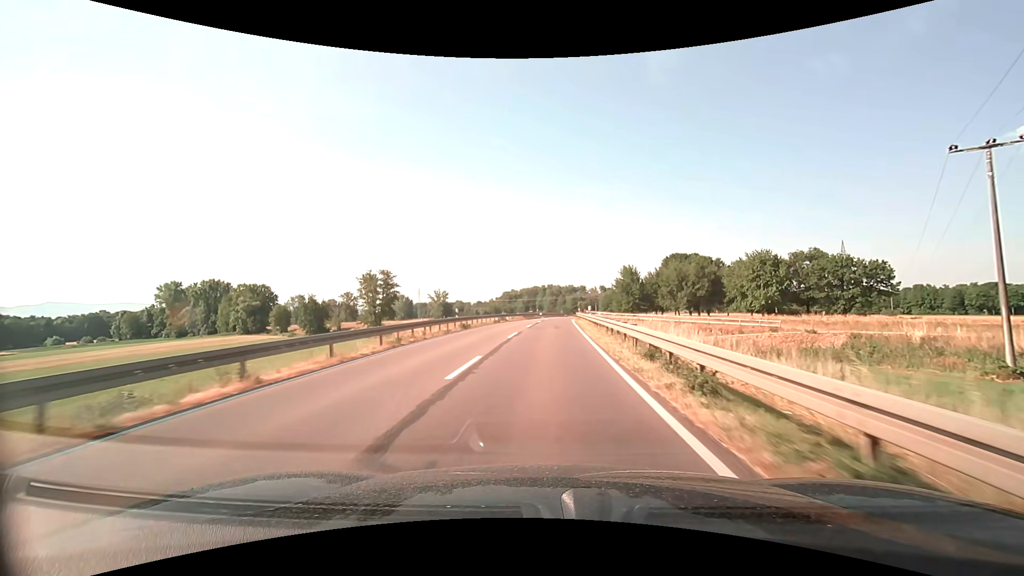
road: secondary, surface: asphalt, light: Day
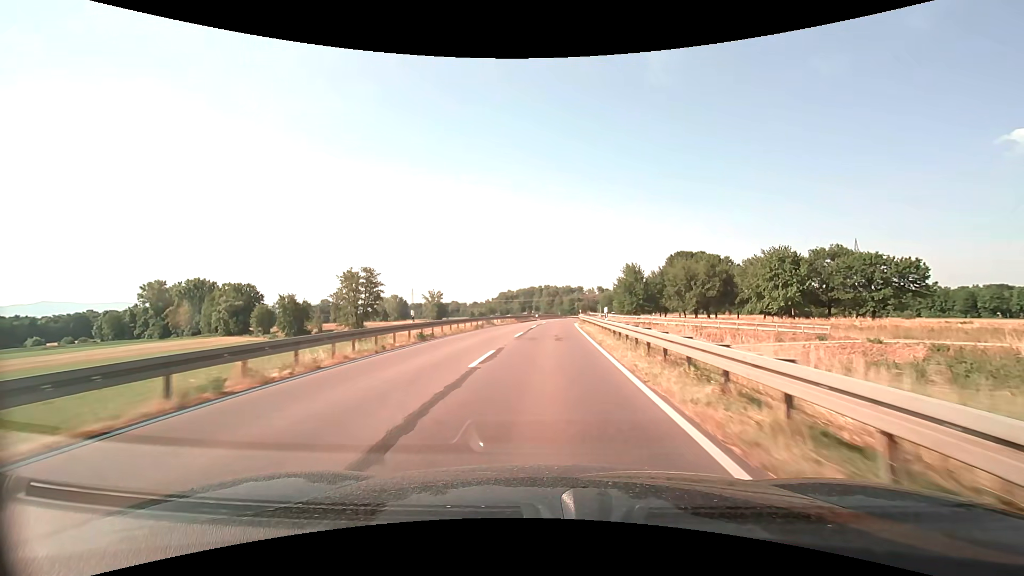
(0.0, +10.1) m; 0°
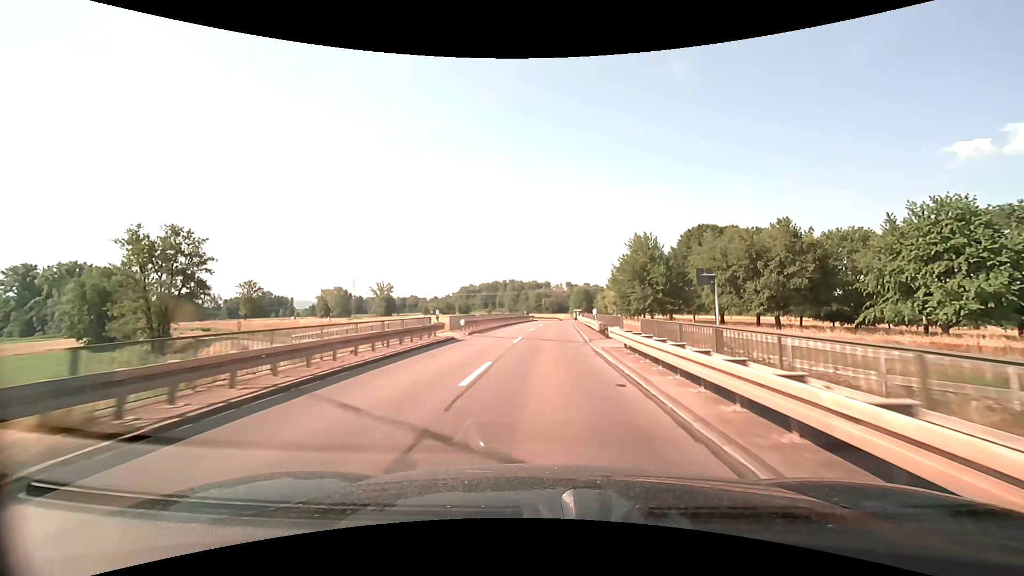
(+1.3, +50.5) m; +4°
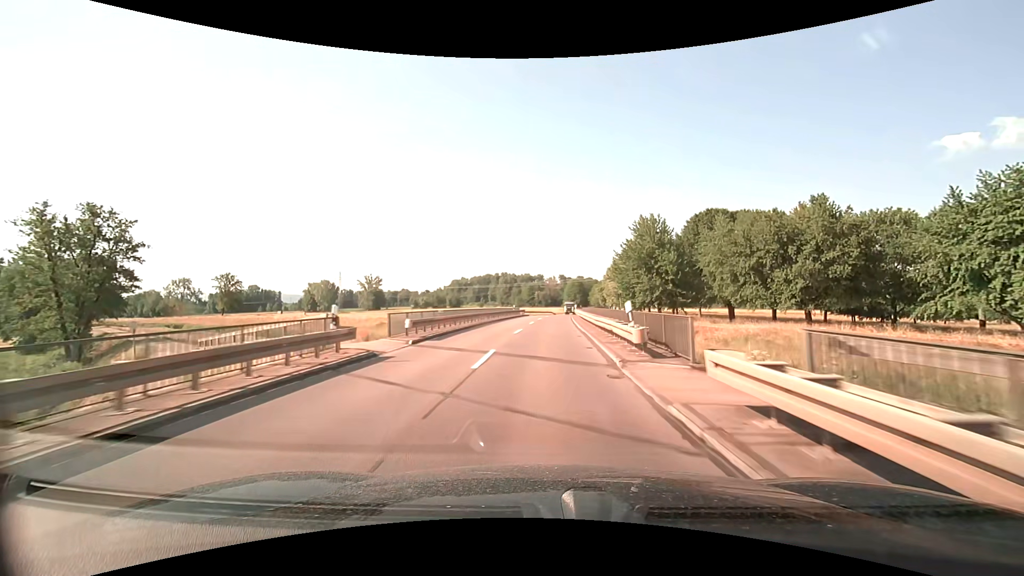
(+0.1, +10.1) m; +1°
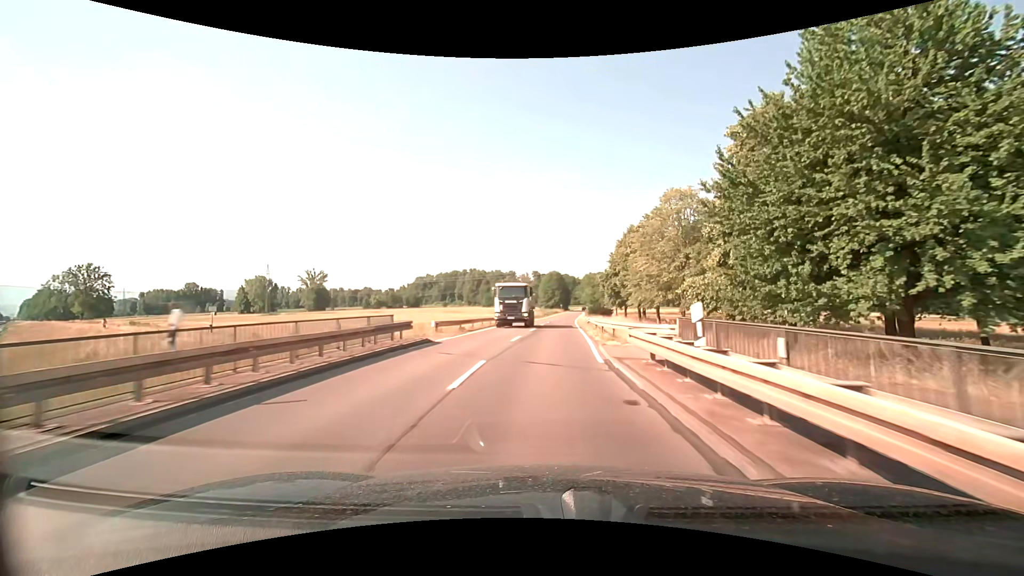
(+1.1, +50.8) m; +3°
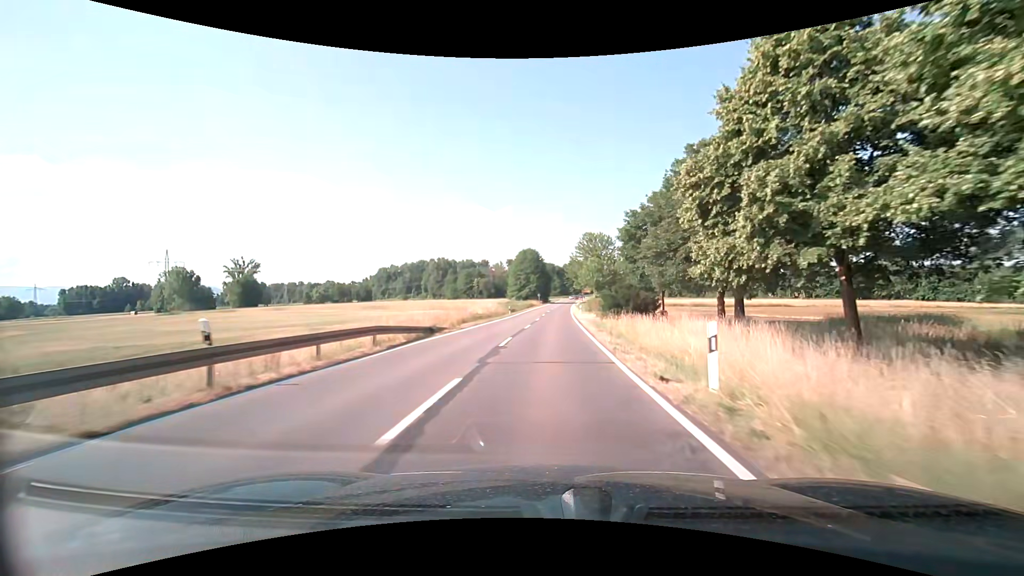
(+1.7, +50.9) m; +3°
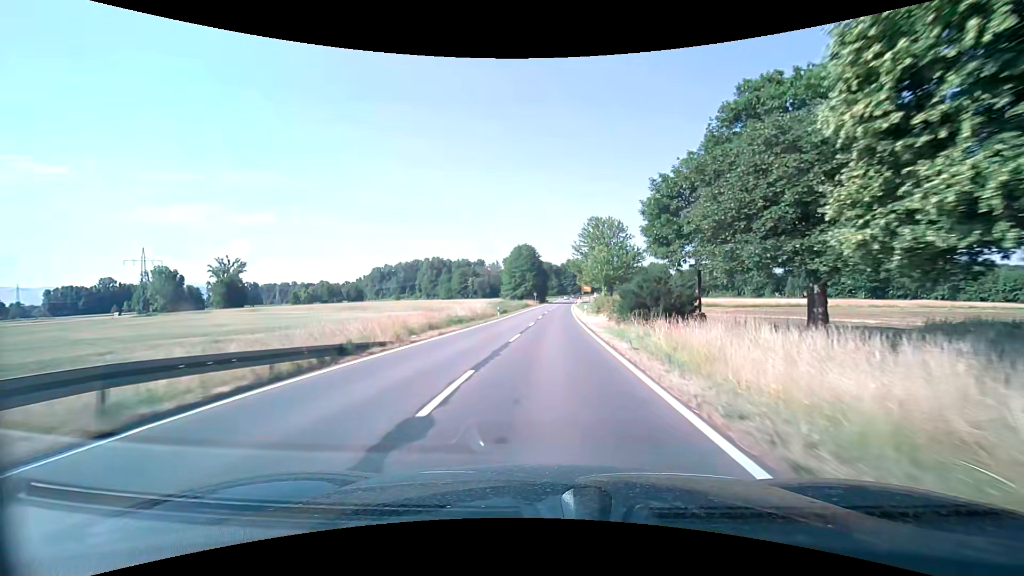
(0.0, +10.2) m; 0°
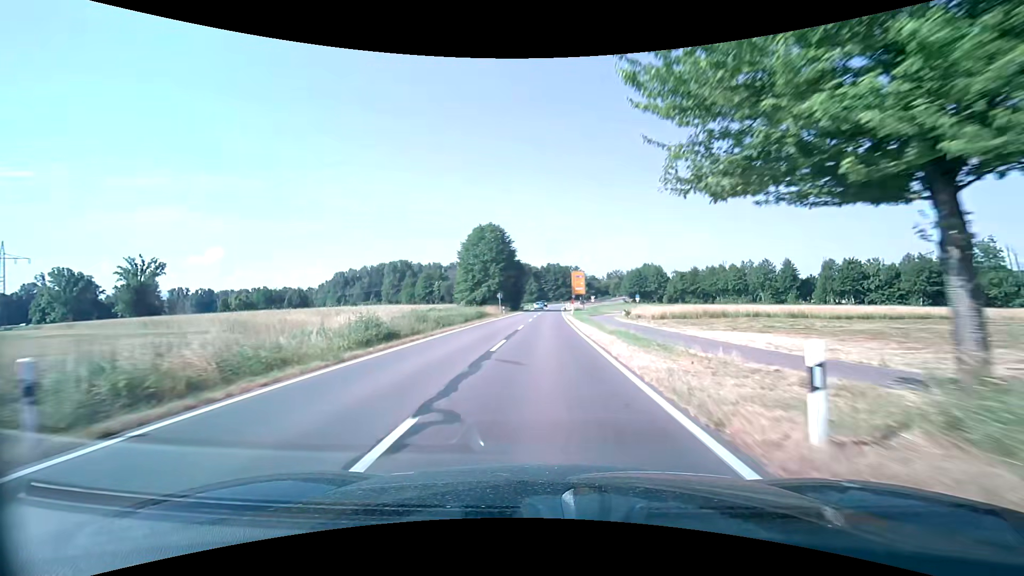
(+0.9, +40.5) m; +2°
(0, +10) (0, +20) (0, +30) (0, +40) (+1, +50) (+1, +60) (+1, +70) (+1, +80) (+2, +90) (+2, +100) m
